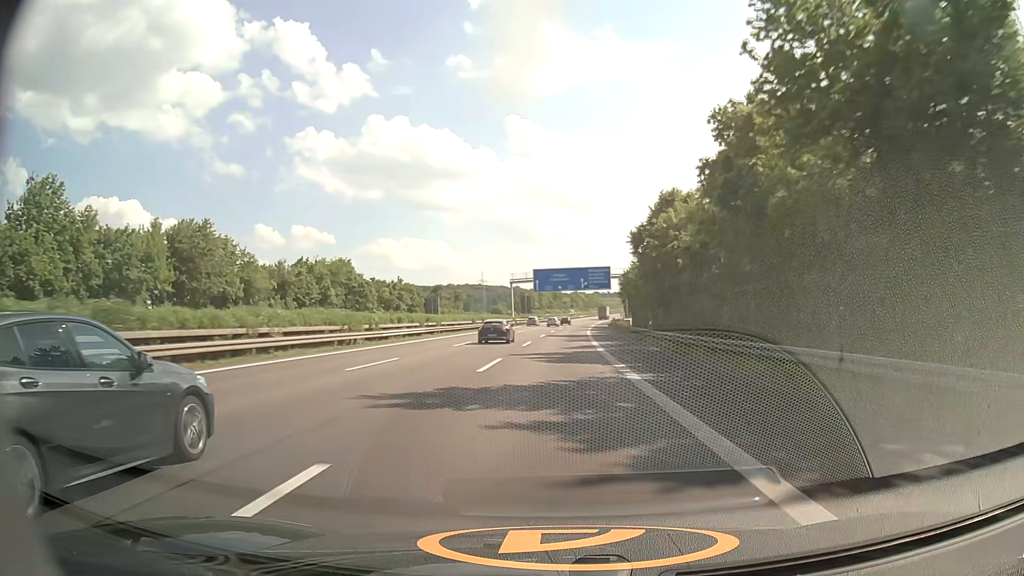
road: motorway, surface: asphalt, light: Day
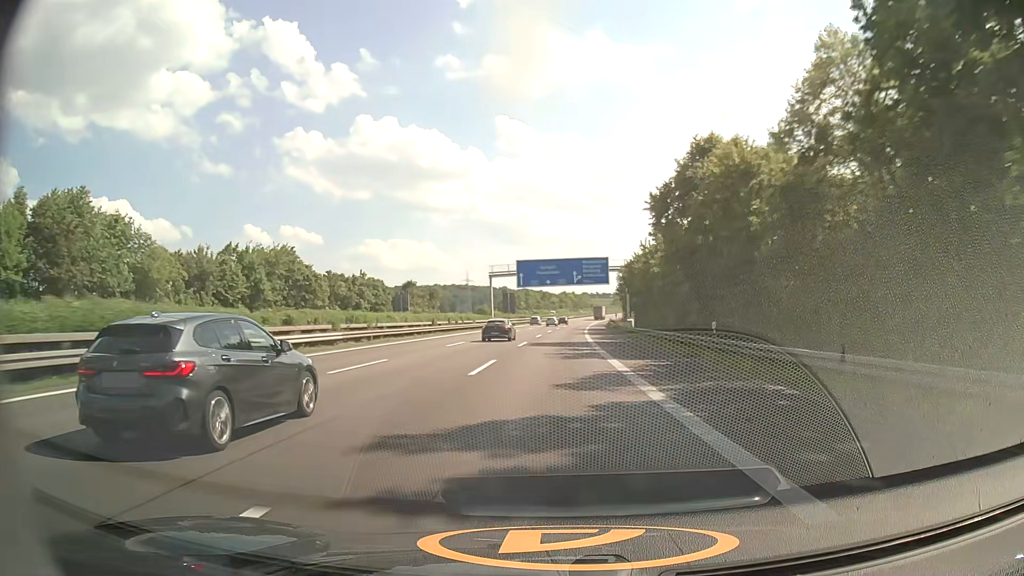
(+0.2, +19.3) m; +1°
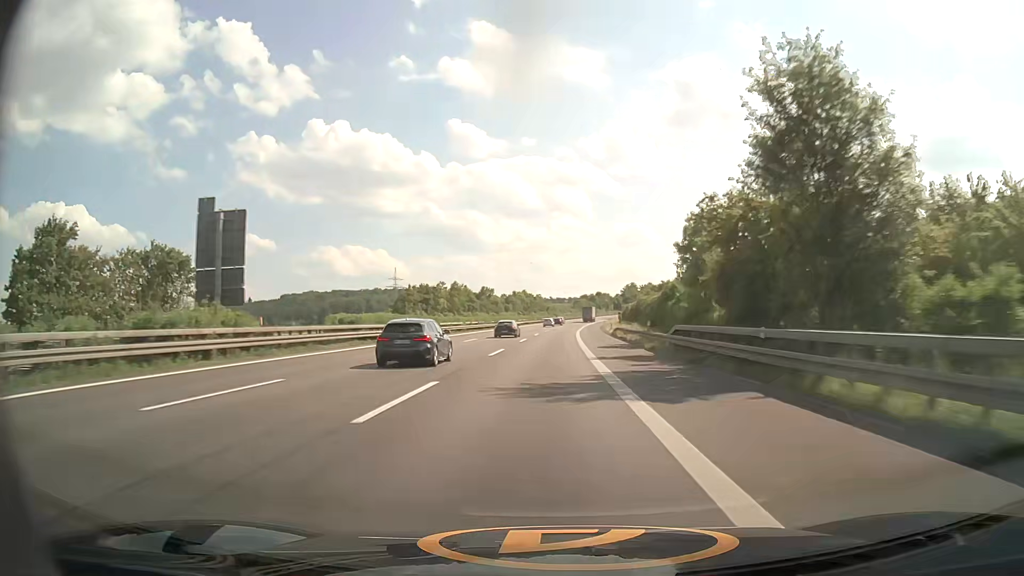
(+4.0, +96.9) m; +4°
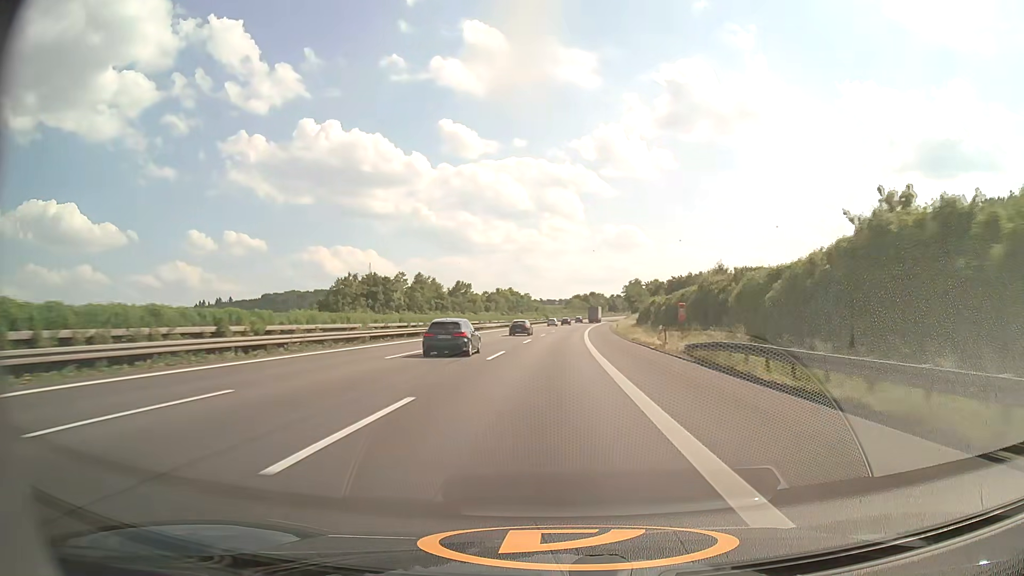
(+0.3, +38.9) m; +1°
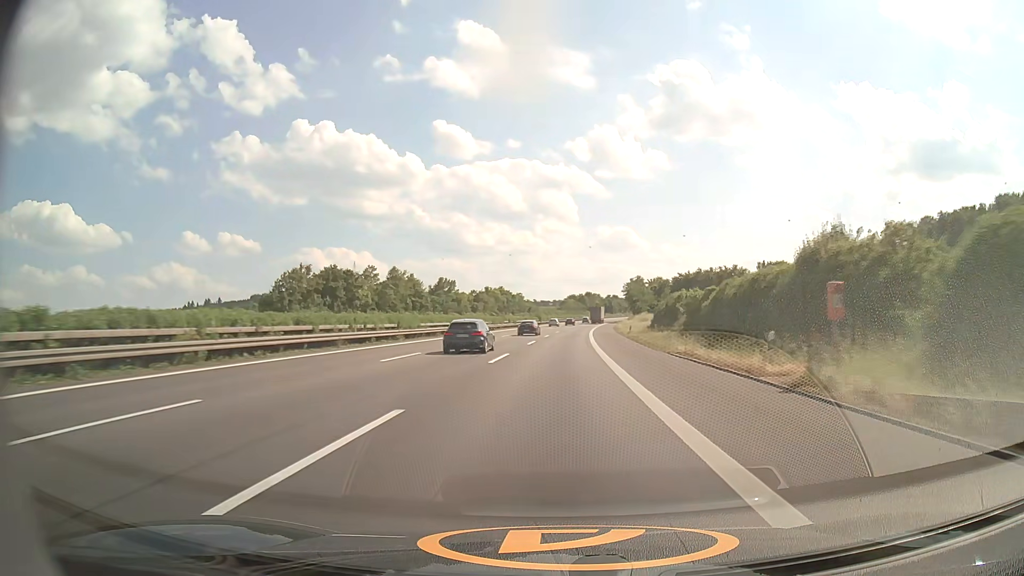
(+0.1, +19.4) m; 0°
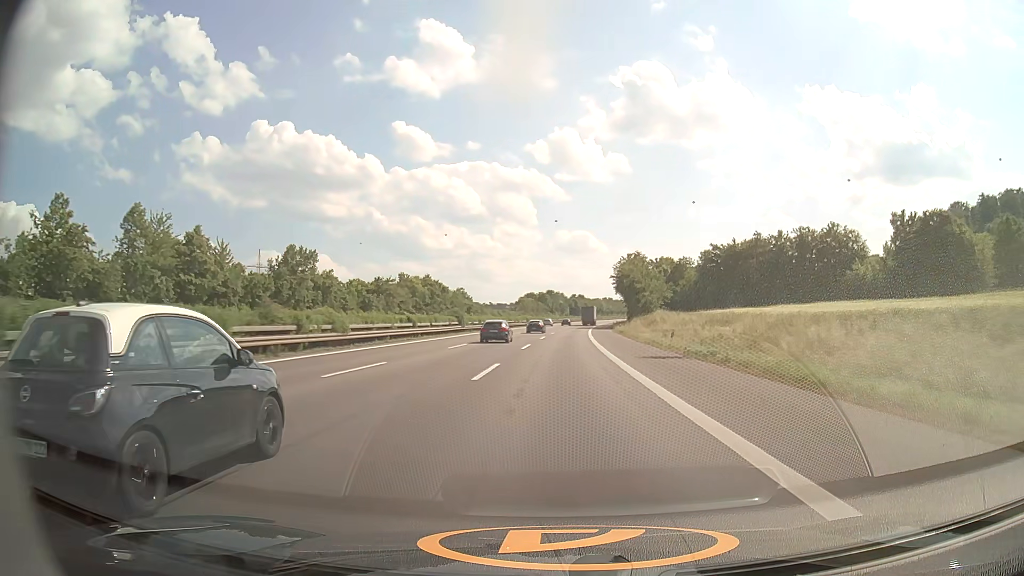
(+2.4, +77.5) m; +3°
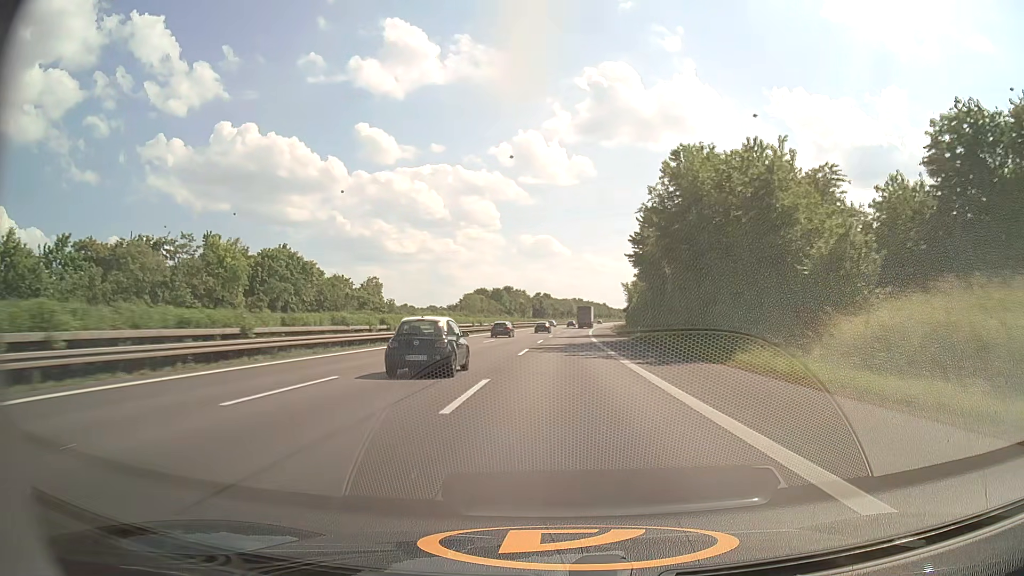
(+2.0, +77.2) m; +3°
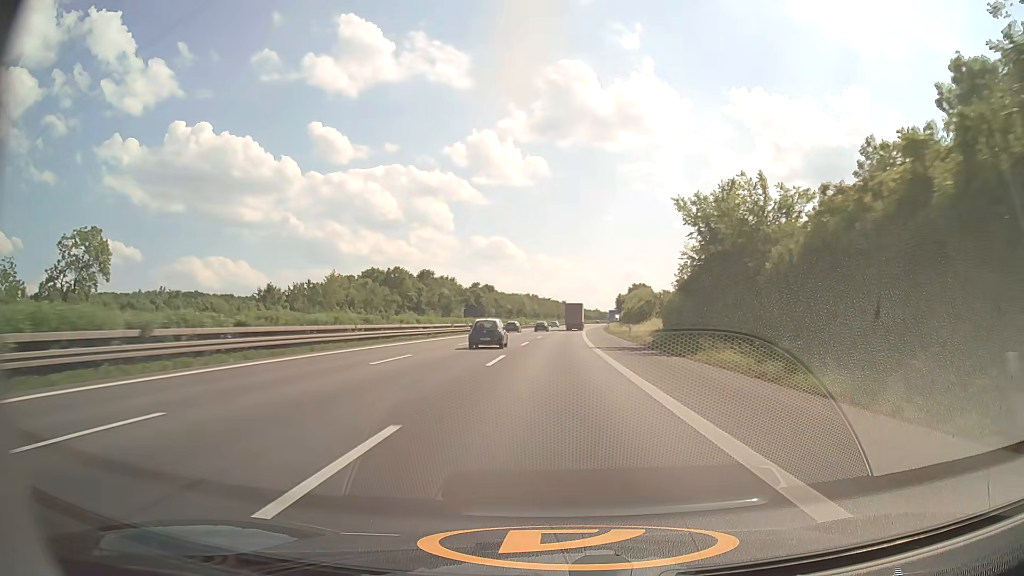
(+3.7, +96.2) m; +4°
